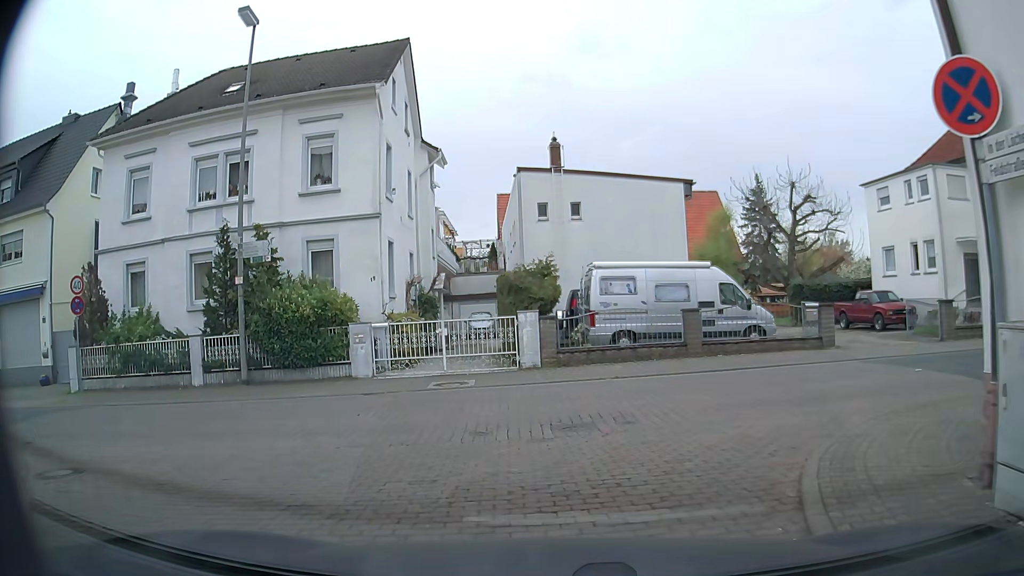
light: Day
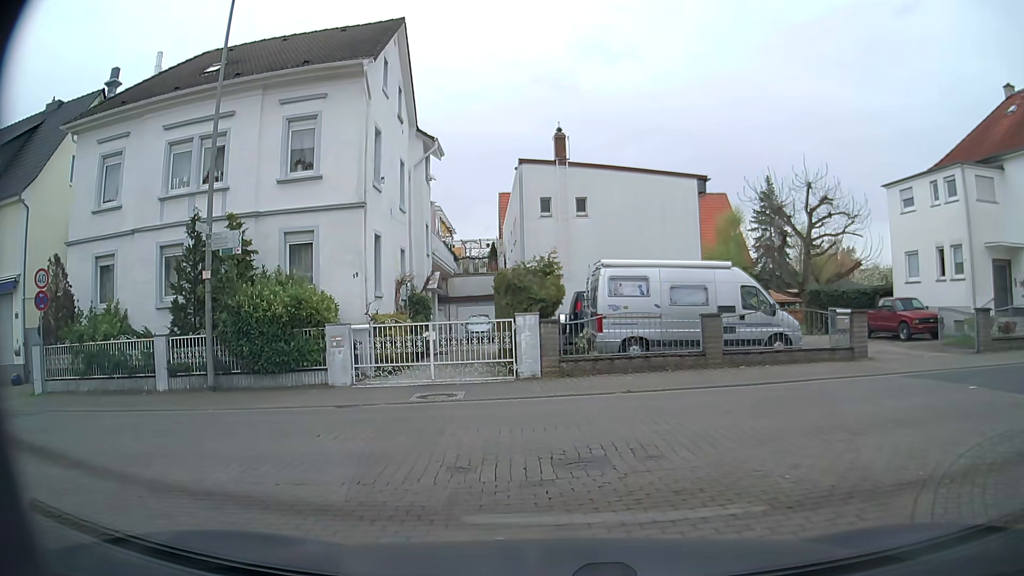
(0.0, +1.9) m; -1°
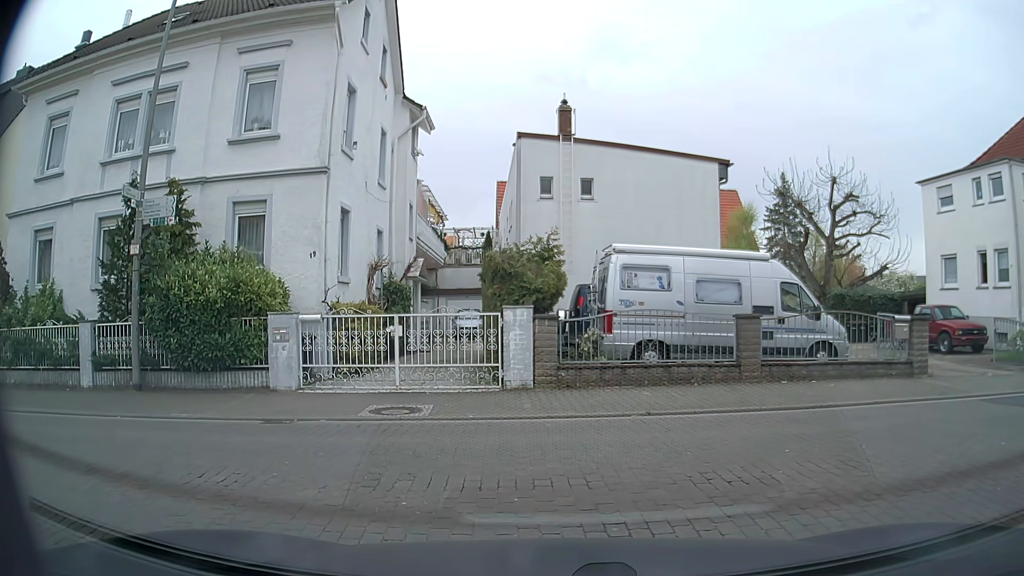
(0.0, +2.9) m; -1°
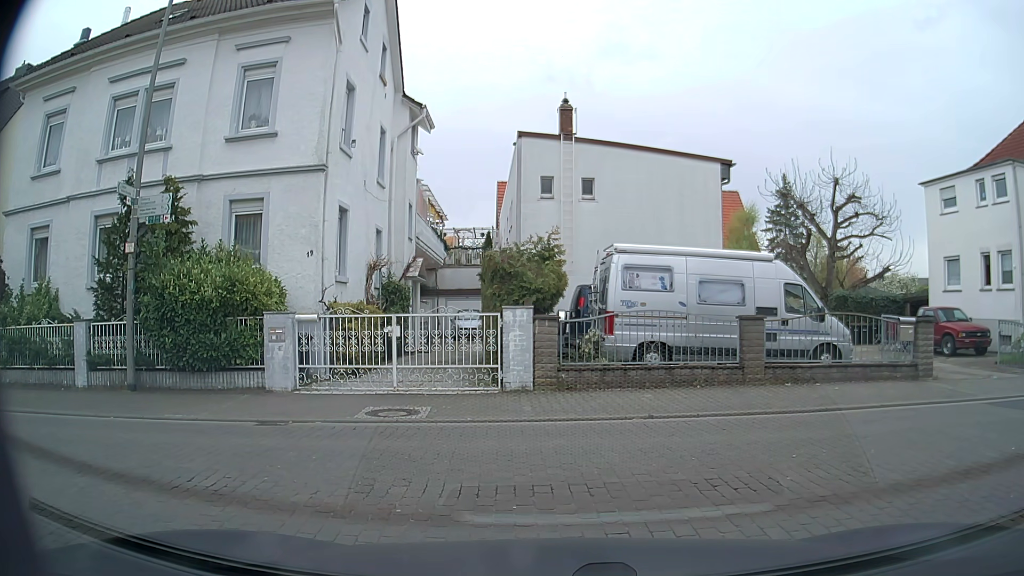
(0.0, +0.2) m; 0°
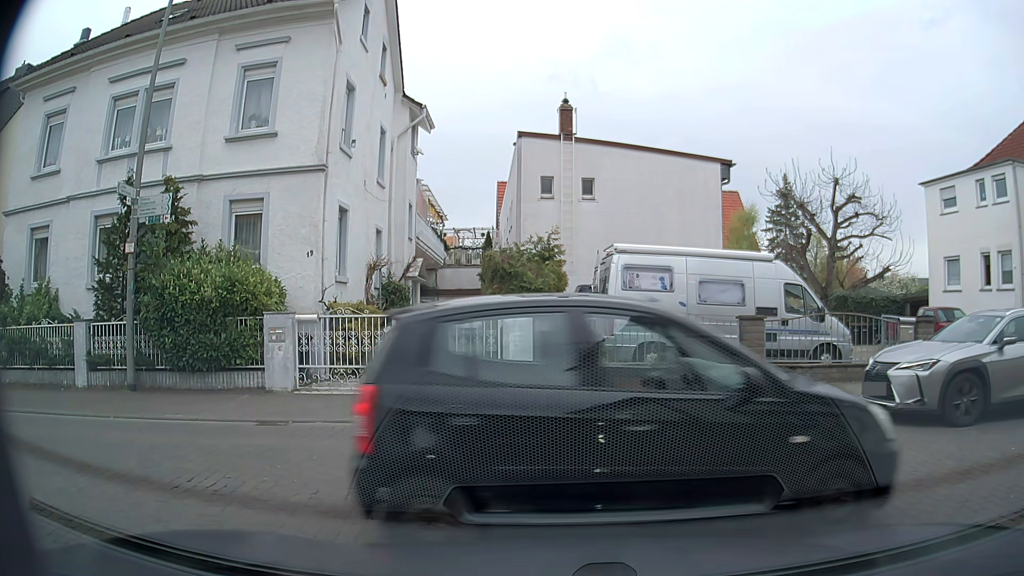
(0.0, 0.0) m; 0°
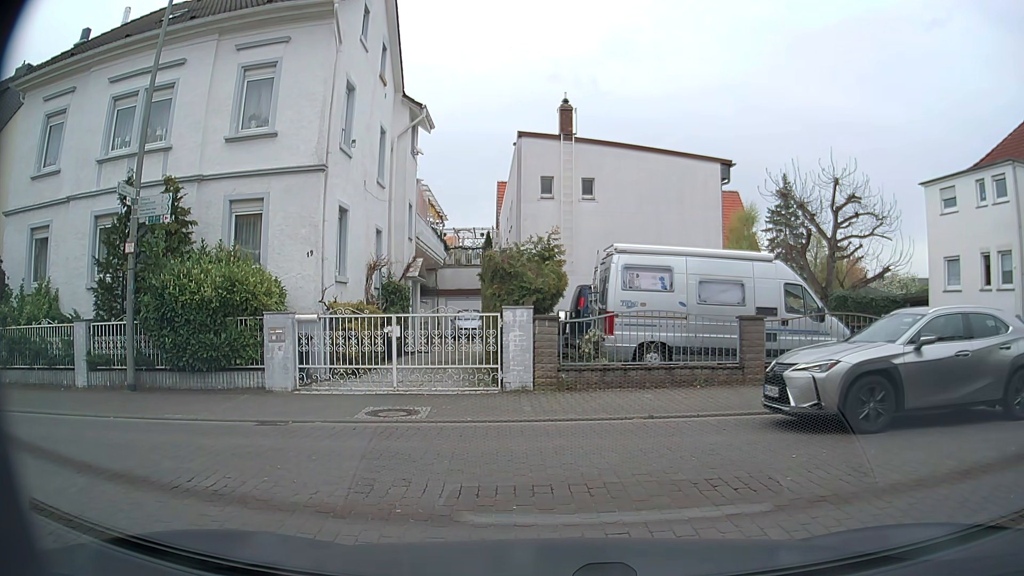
(0.0, 0.0) m; 0°
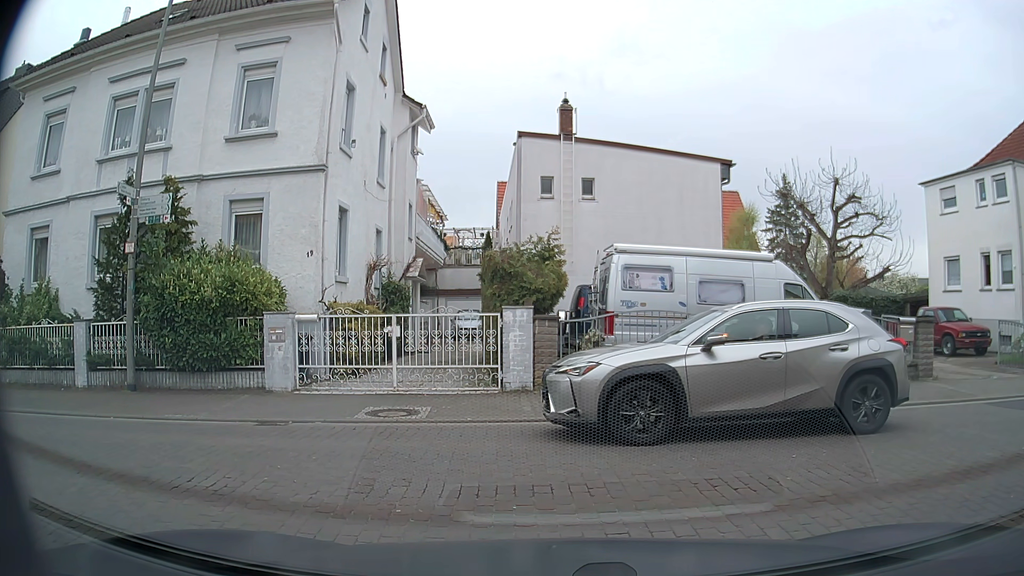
(0.0, 0.0) m; 0°
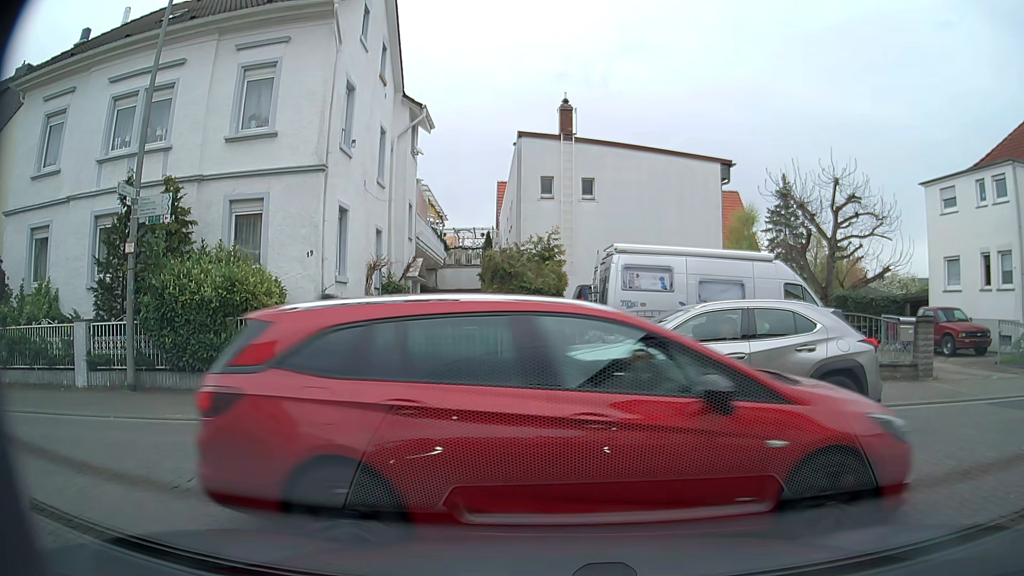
(0.0, 0.0) m; 0°
